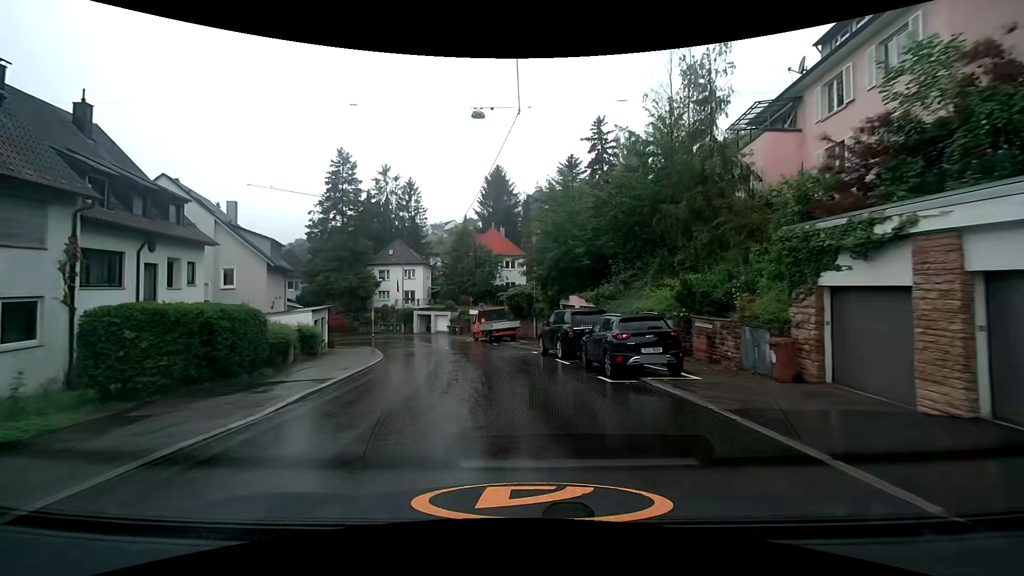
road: tertiary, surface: asphalt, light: Day
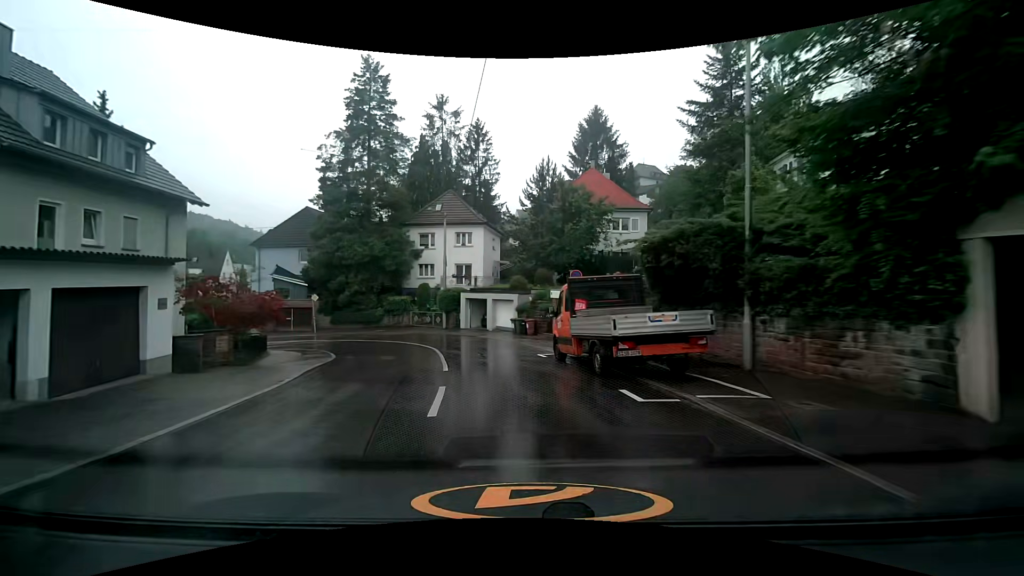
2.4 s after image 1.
(-1.7, +23.9) m; -9°
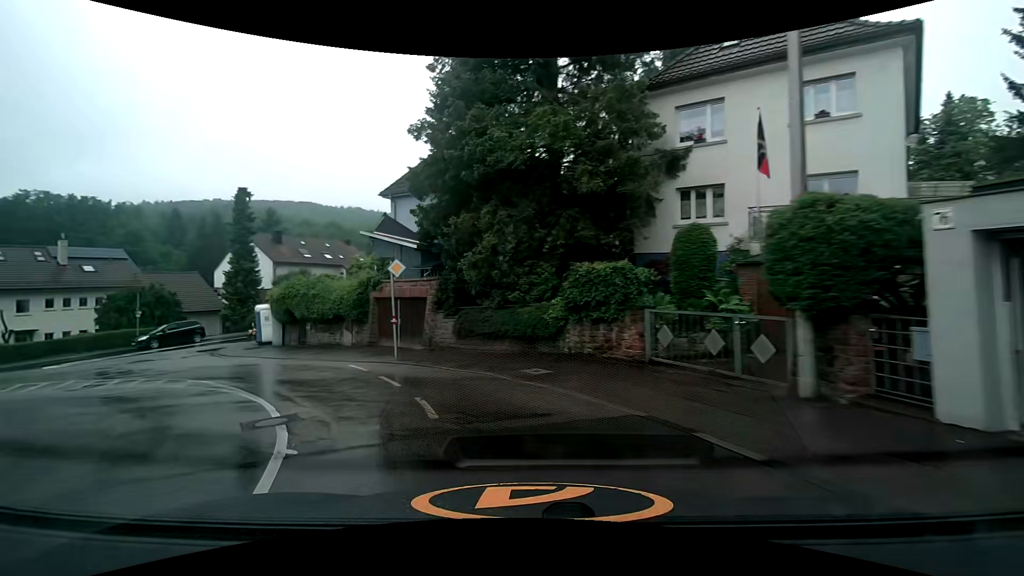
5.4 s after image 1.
(-4.8, +27.8) m; -29°
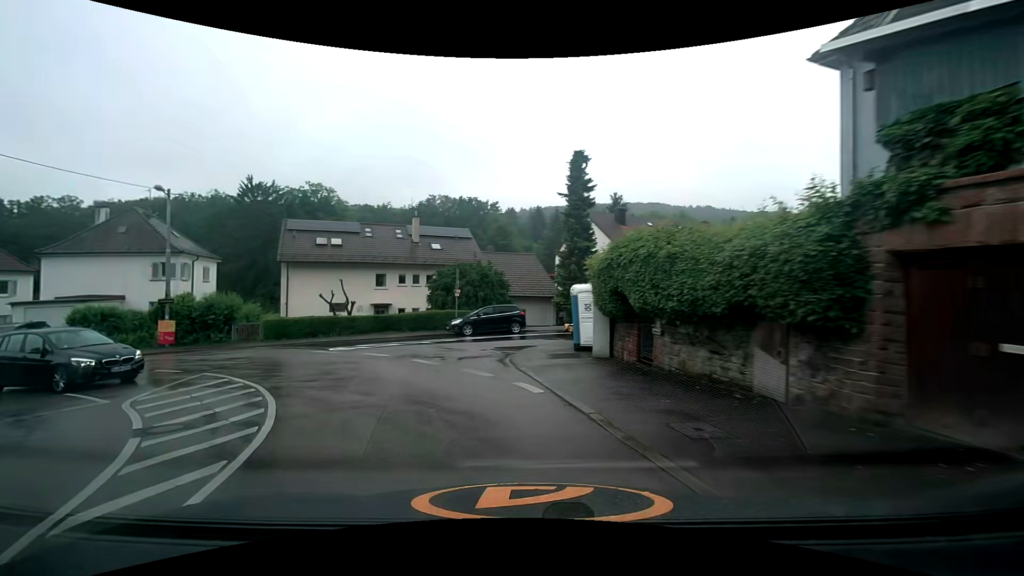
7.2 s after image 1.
(-5.0, +14.0) m; -39°
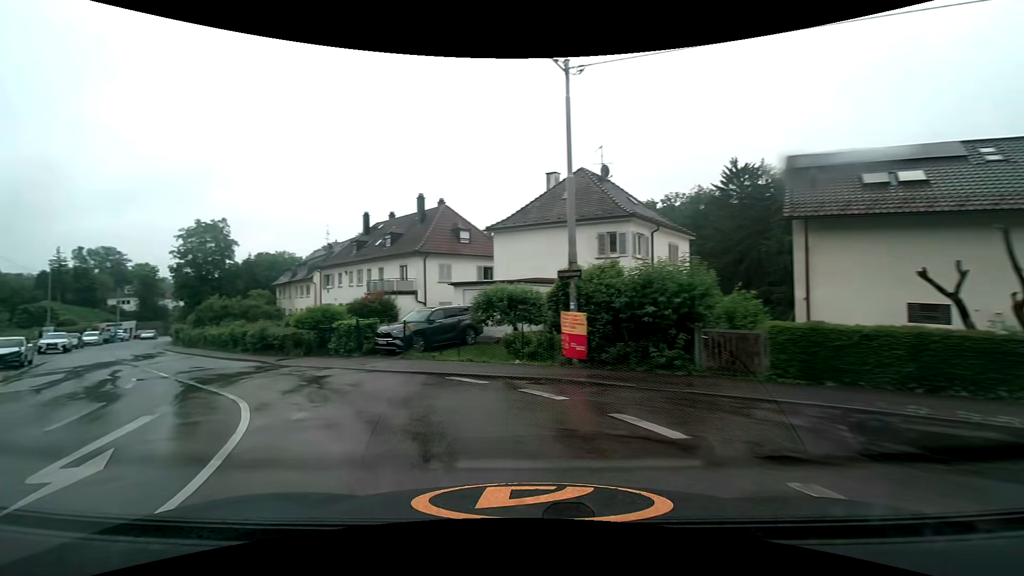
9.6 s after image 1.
(-7.4, +17.0) m; -51°
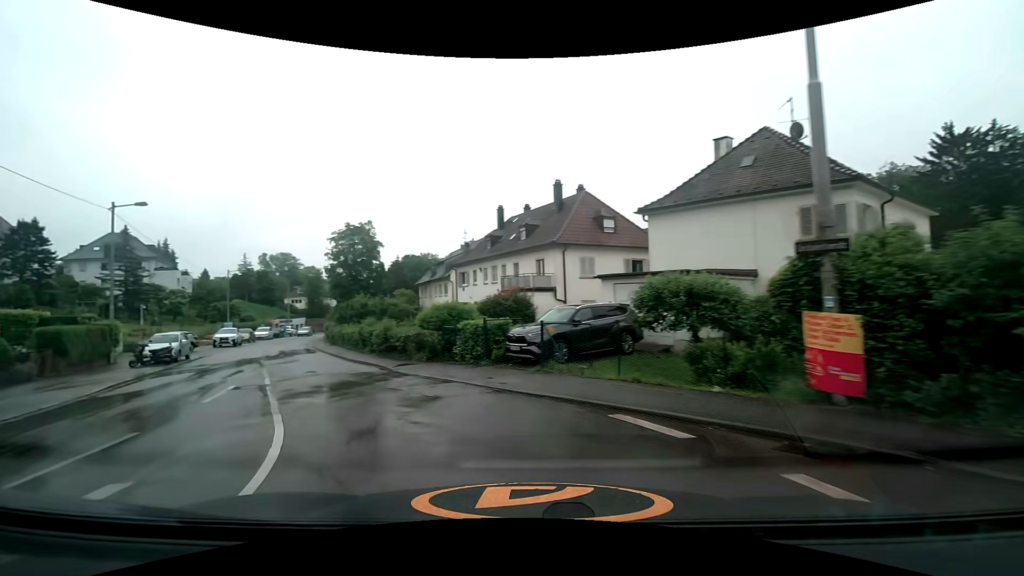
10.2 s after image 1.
(-0.6, +4.7) m; -15°
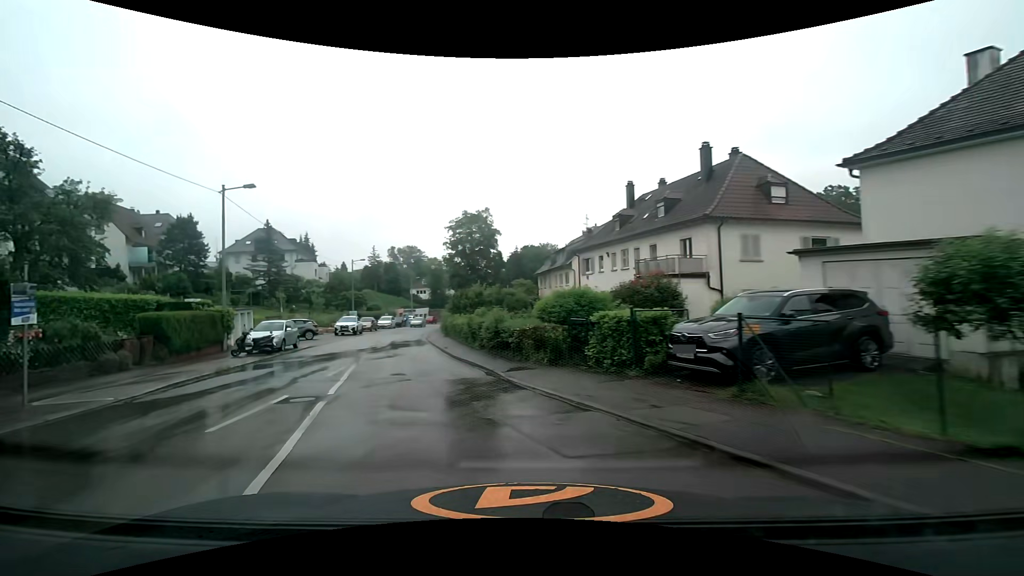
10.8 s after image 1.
(-0.7, +4.9) m; -14°
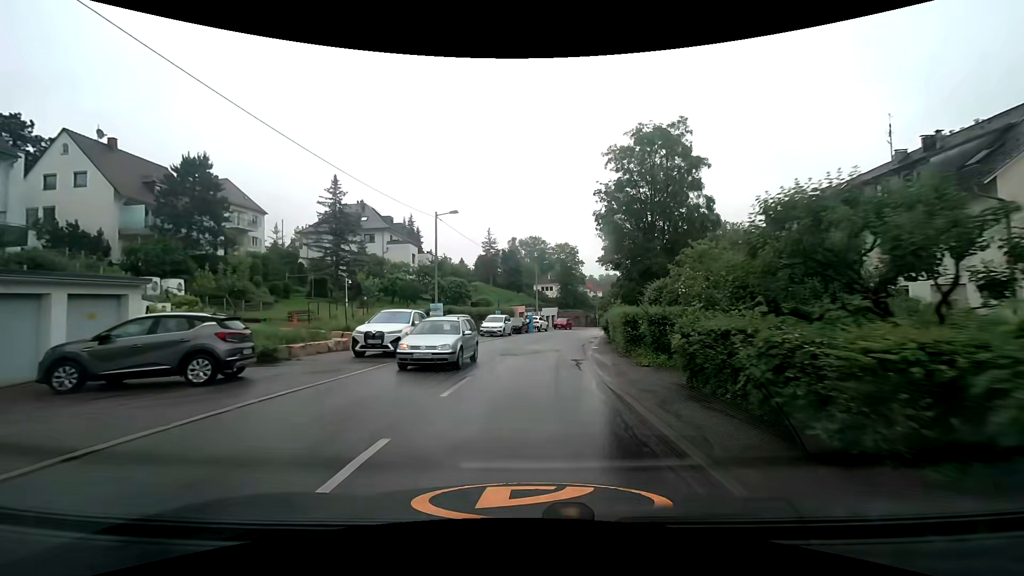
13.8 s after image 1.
(-7.8, +28.7) m; -16°
(0, +10) (+1, +20) (+2, +30) (+3, +40) (+5, +50) (+8, +59) (+11, +69) (+14, +78) (+17, +88) (+21, +97) m
